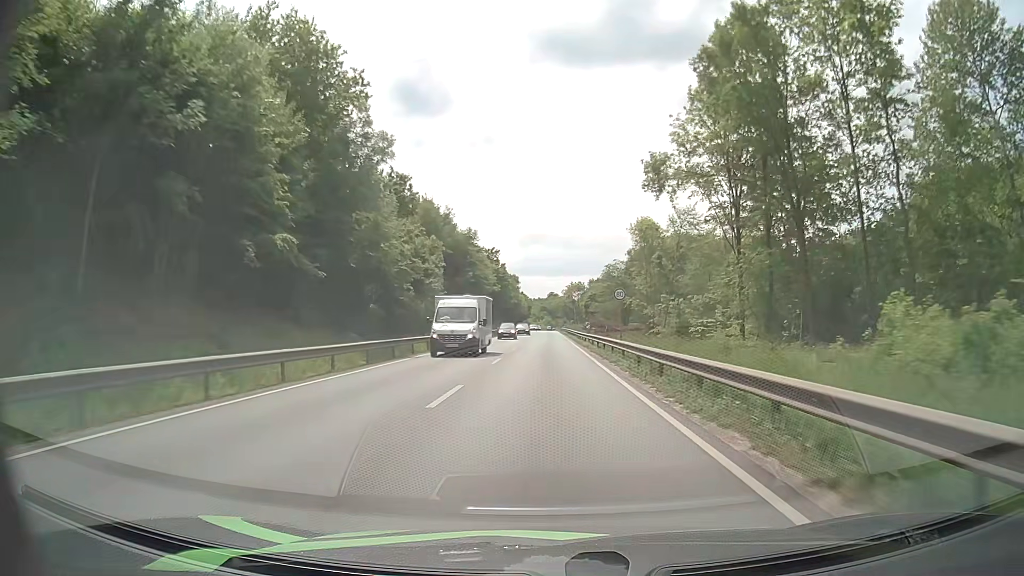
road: primary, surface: asphalt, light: Day
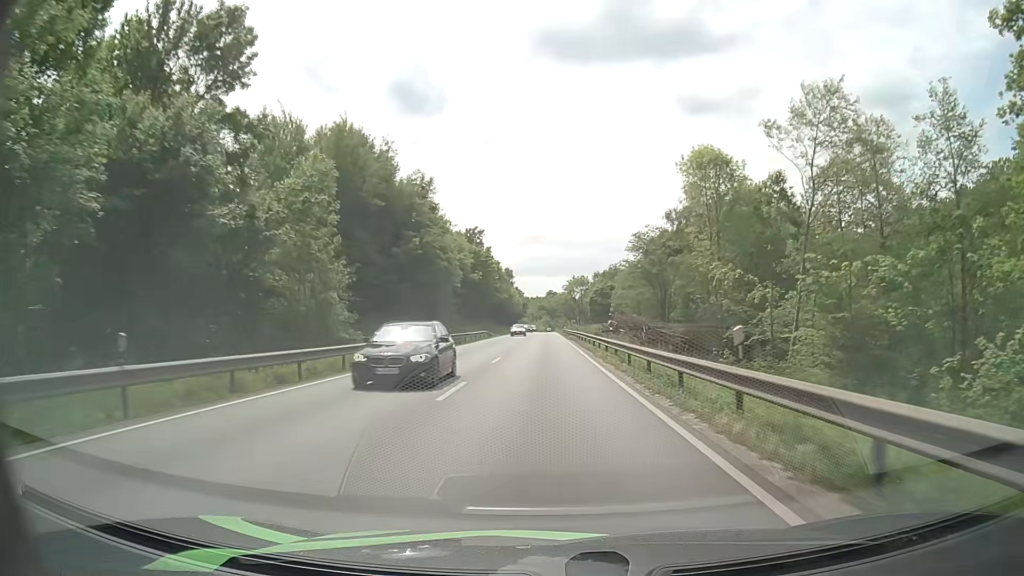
(0.0, +35.0) m; 0°
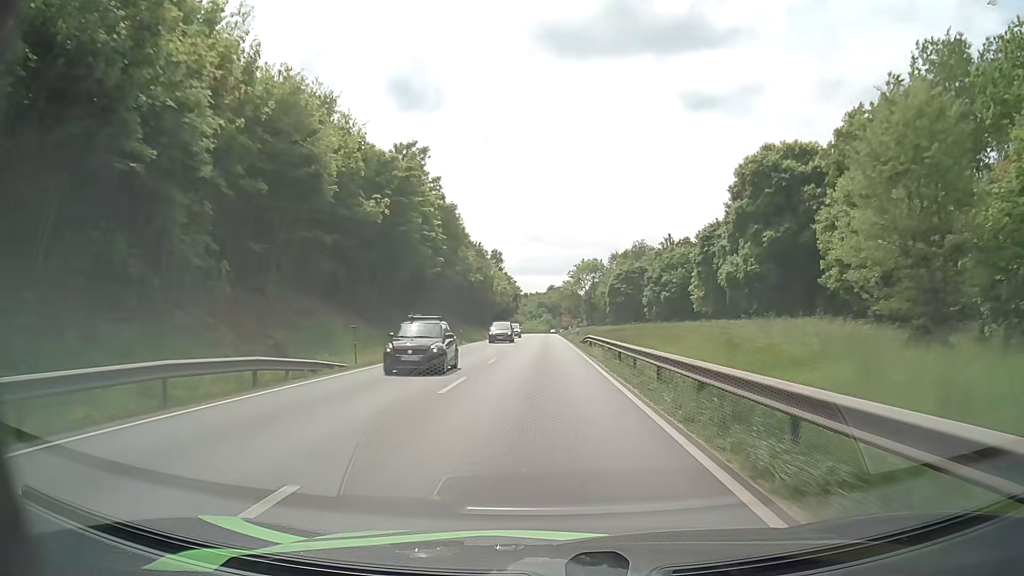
(-0.1, +59.0) m; 0°
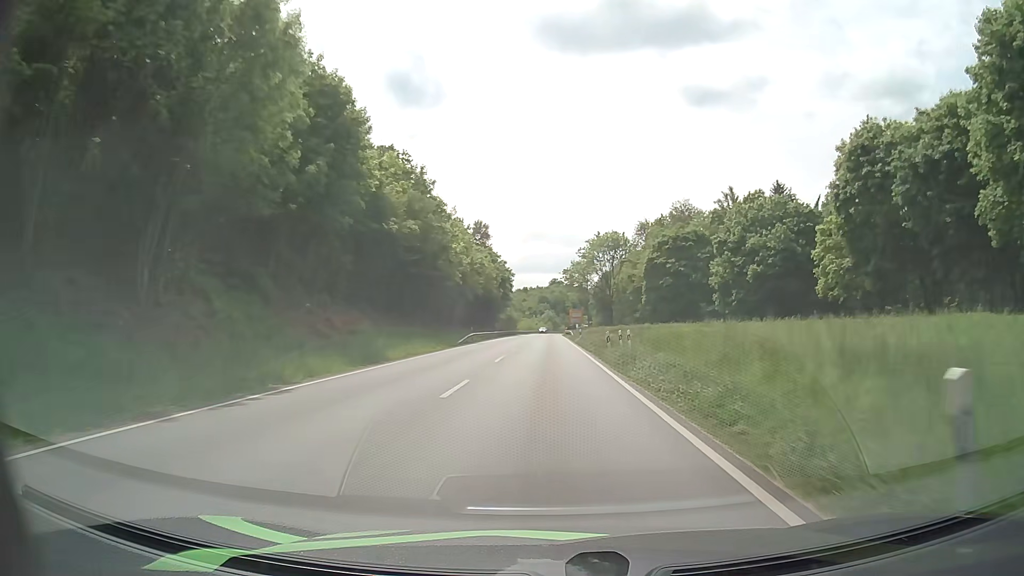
(-0.1, +47.8) m; 0°
(0, +10) (0, +20) (0, +30) (0, +40) (0, +50) (0, +60) (0, +70) (0, +80) (0, +90) (+1, +100) m
